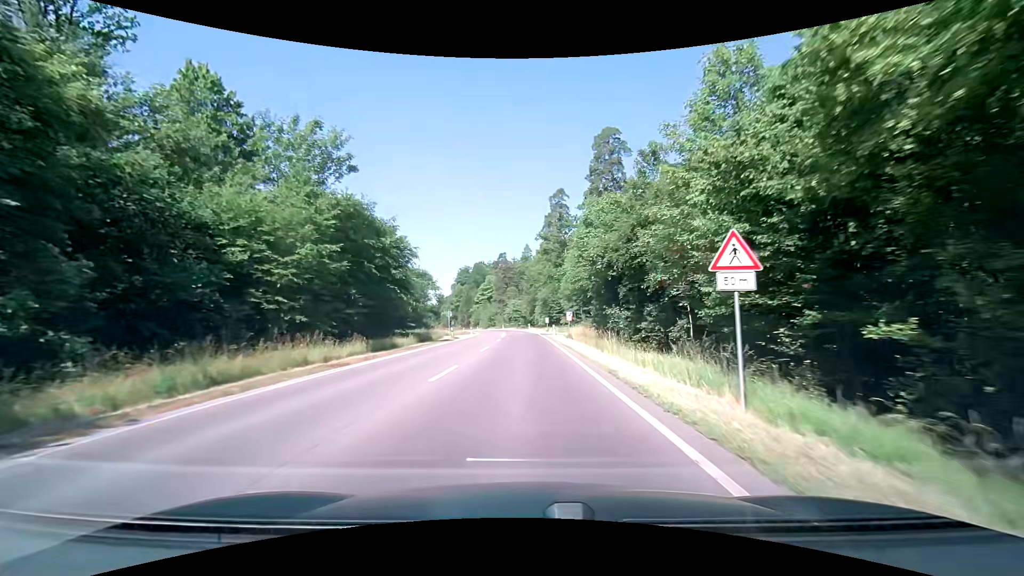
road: secondary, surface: asphalt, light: Day
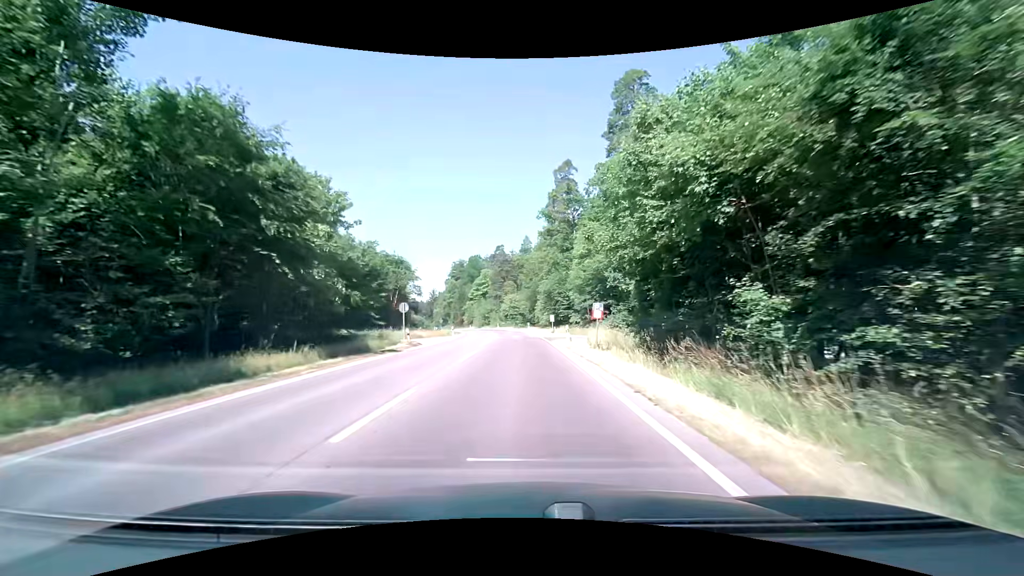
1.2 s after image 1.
(0.0, +17.8) m; 0°
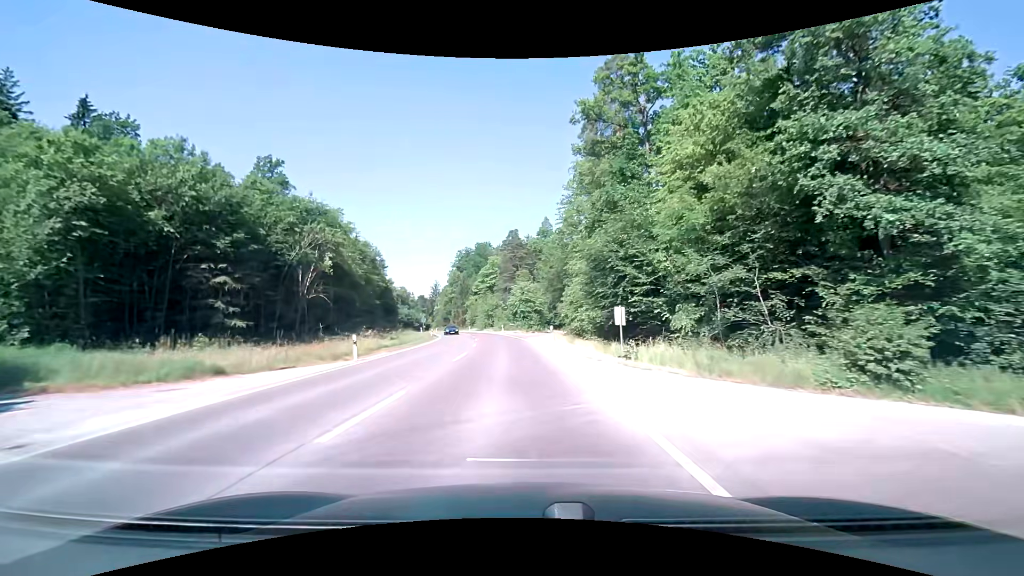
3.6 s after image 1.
(-0.2, +36.1) m; -2°
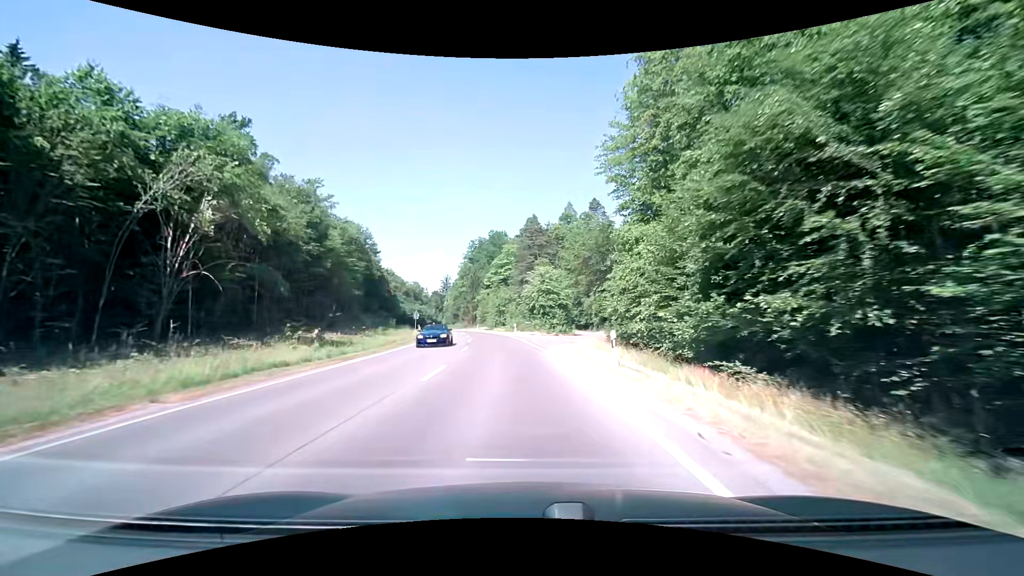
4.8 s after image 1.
(-0.4, +18.2) m; -3°
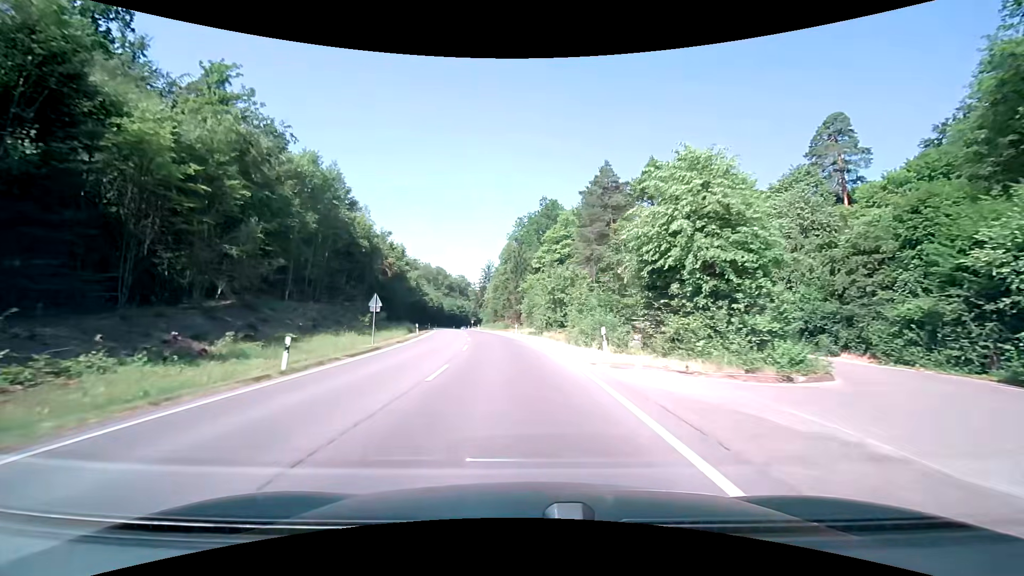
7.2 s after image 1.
(-1.6, +36.6) m; -5°
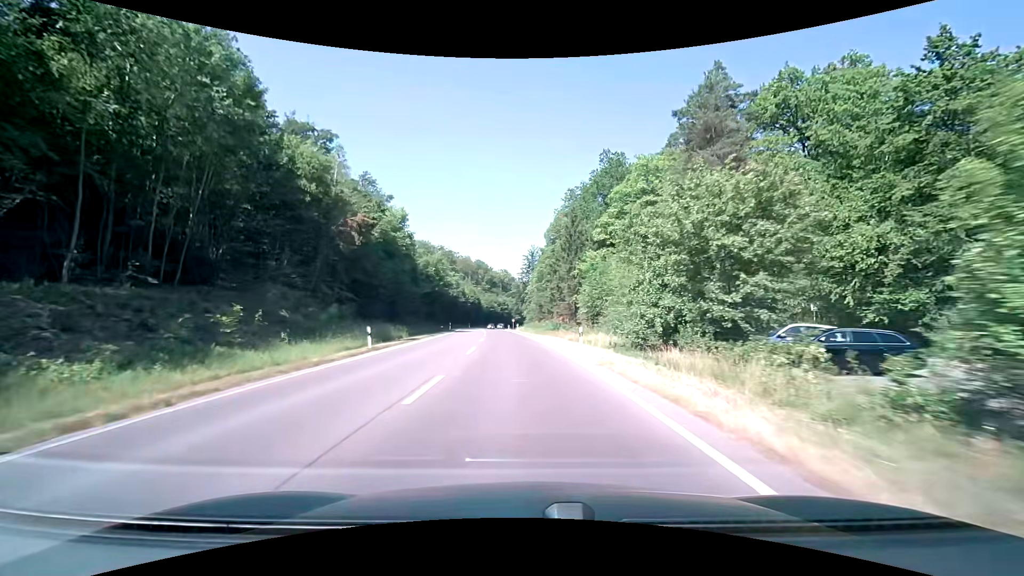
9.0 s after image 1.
(-1.4, +27.6) m; -5°
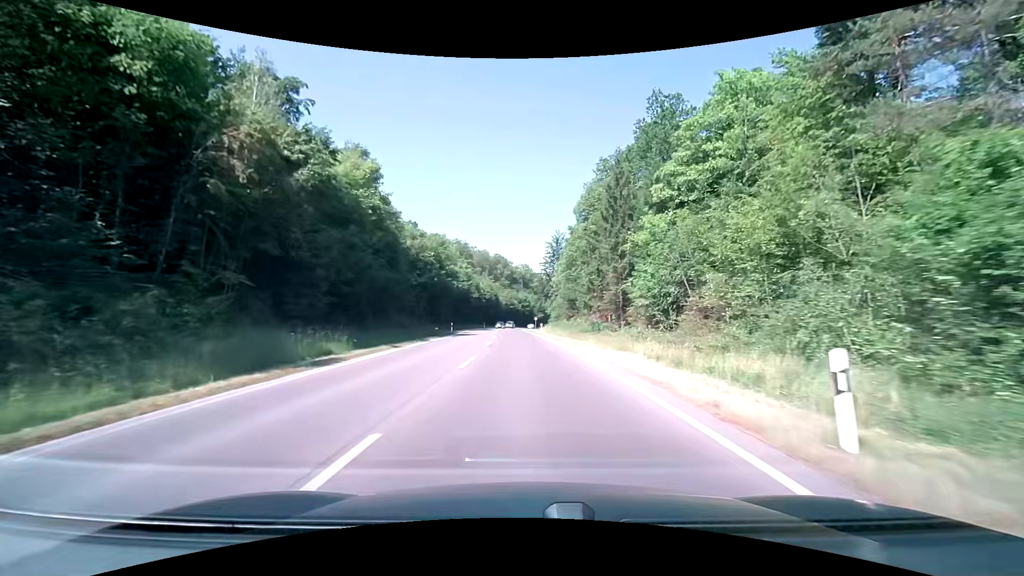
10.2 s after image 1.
(-0.5, +18.3) m; -2°
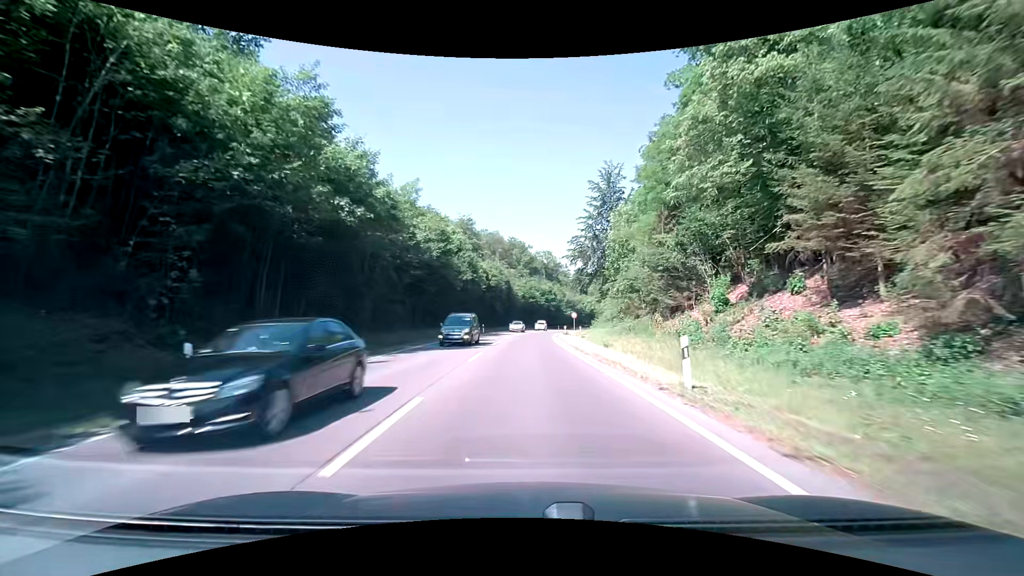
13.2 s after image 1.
(-1.5, +45.5) m; -3°
(0, +10) (0, +20) (0, +30) (0, +40) (+1, +50) (+1, +60) (+2, +70) (+4, +80) (+5, +90) (+7, +100) m
